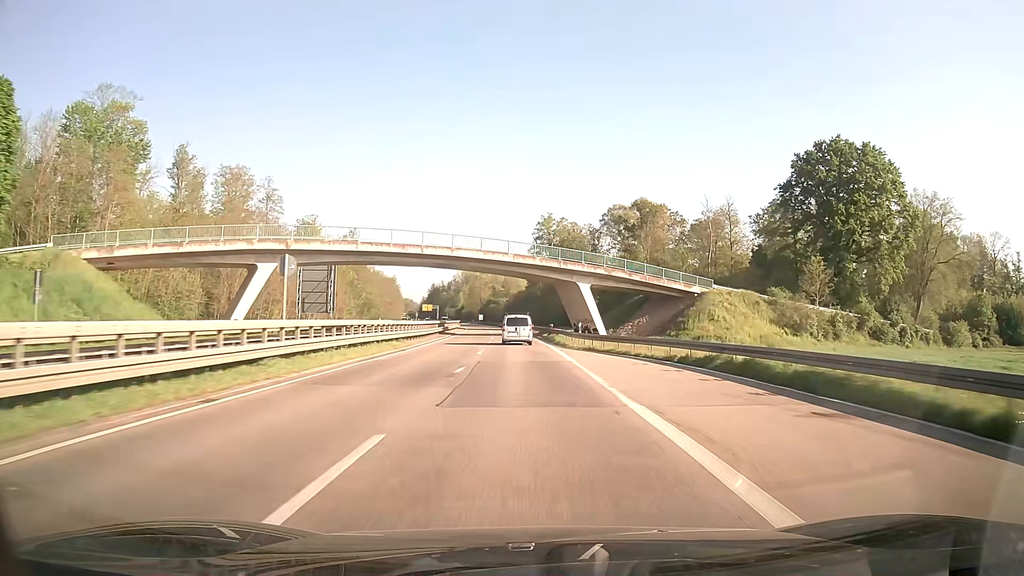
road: trunk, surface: asphalt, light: Day
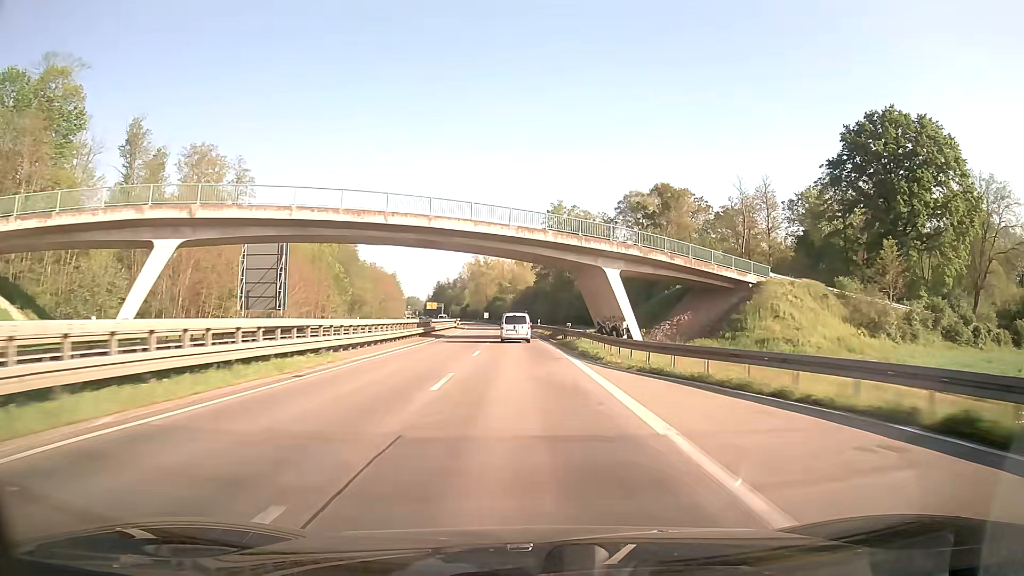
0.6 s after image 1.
(-0.1, +14.9) m; -1°
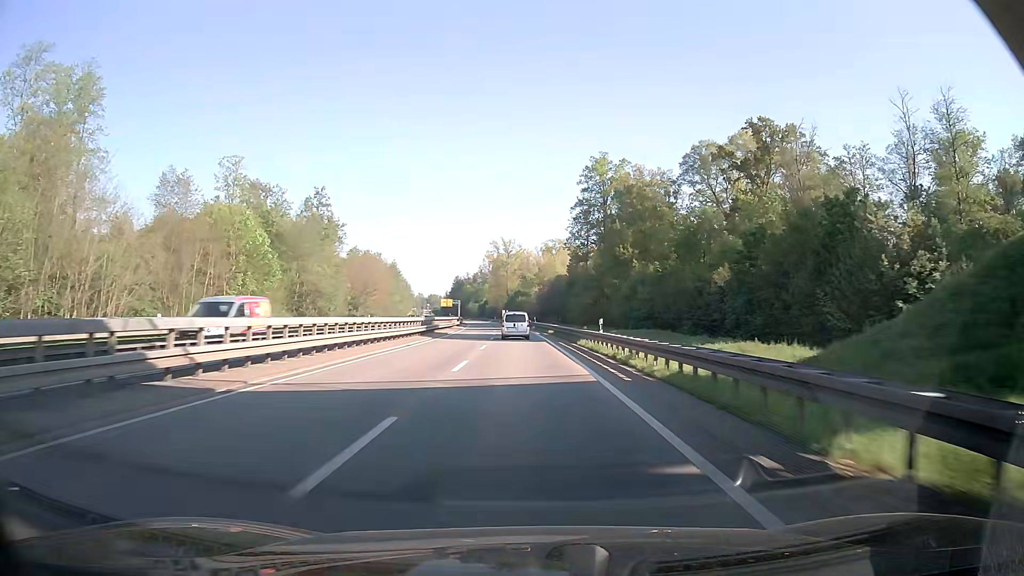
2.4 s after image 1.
(-0.8, +43.4) m; -3°
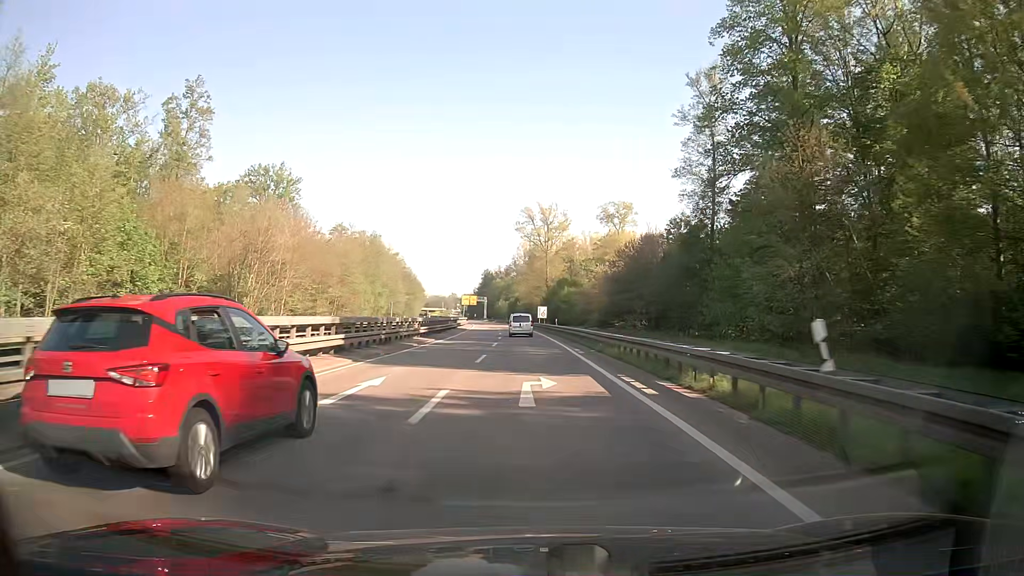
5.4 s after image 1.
(-1.6, +67.8) m; -3°
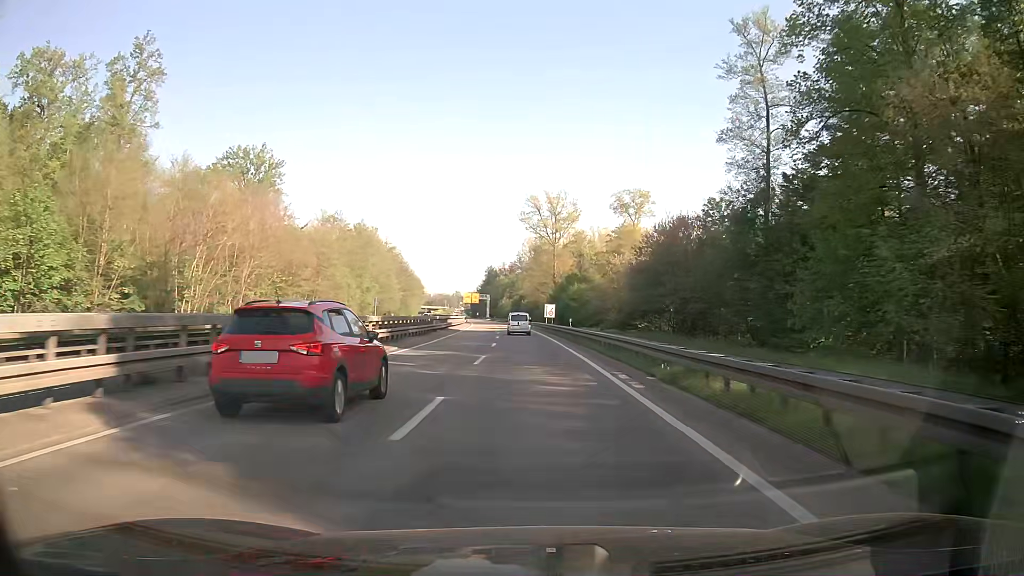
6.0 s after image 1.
(-0.1, +12.9) m; -1°
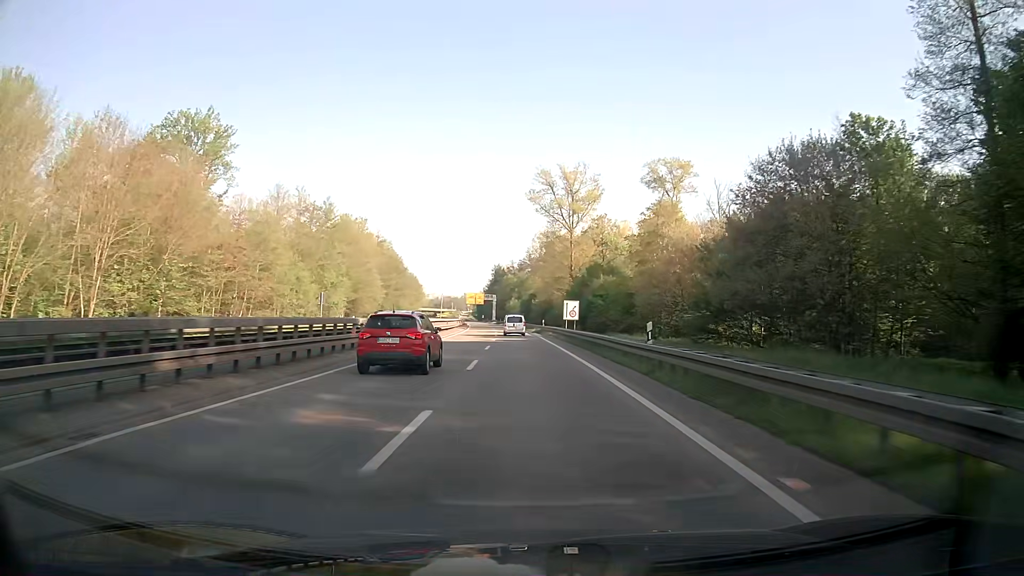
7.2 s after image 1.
(-0.2, +25.3) m; -1°
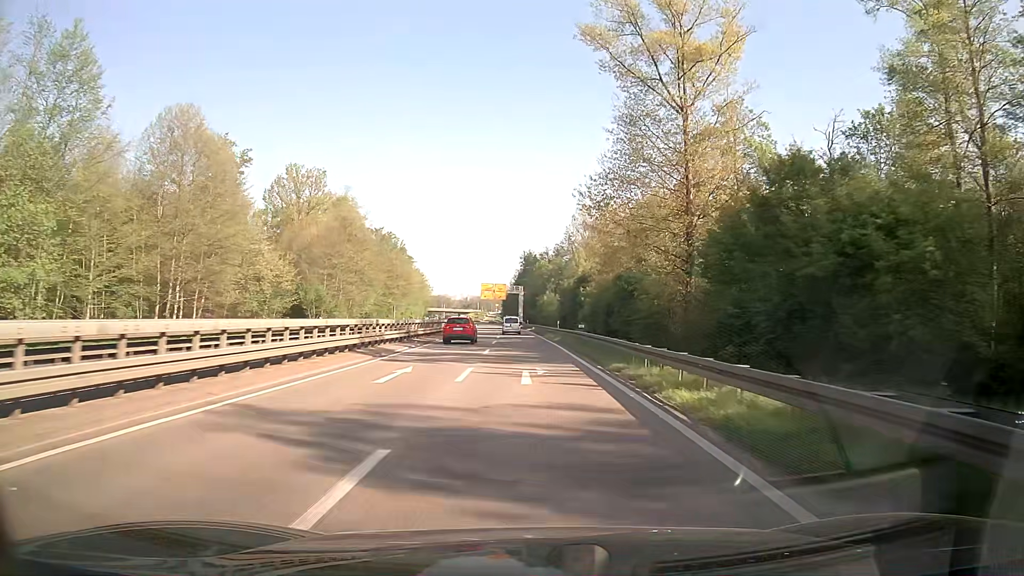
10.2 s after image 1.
(-1.7, +62.6) m; -3°
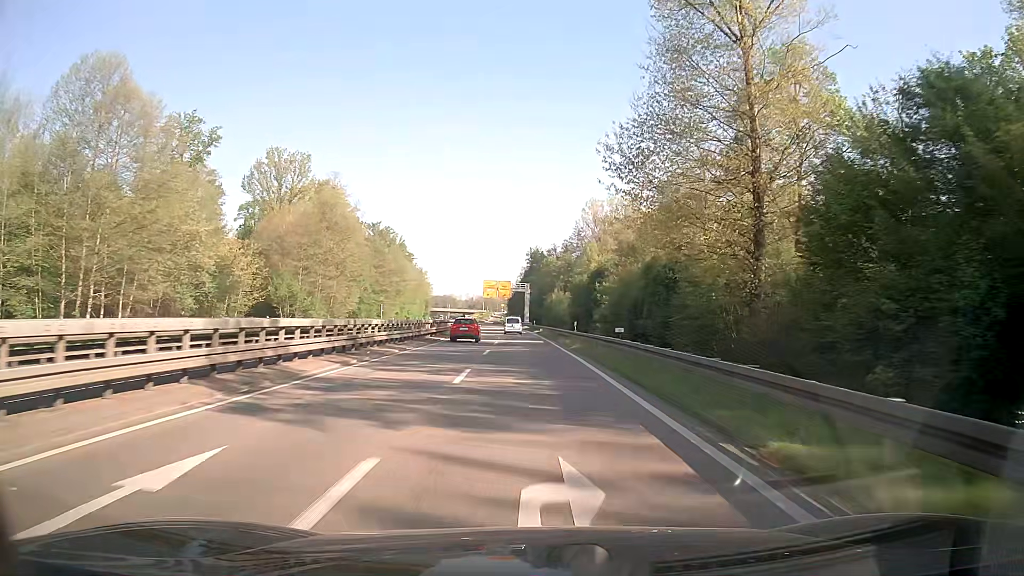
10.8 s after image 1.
(0.0, +12.5) m; -1°
(0, +10) (0, +20) (0, +30) (-1, +40) (-1, +50) (-1, +60) (-2, +70) (-2, +80) (-3, +90) (-3, +100) m
